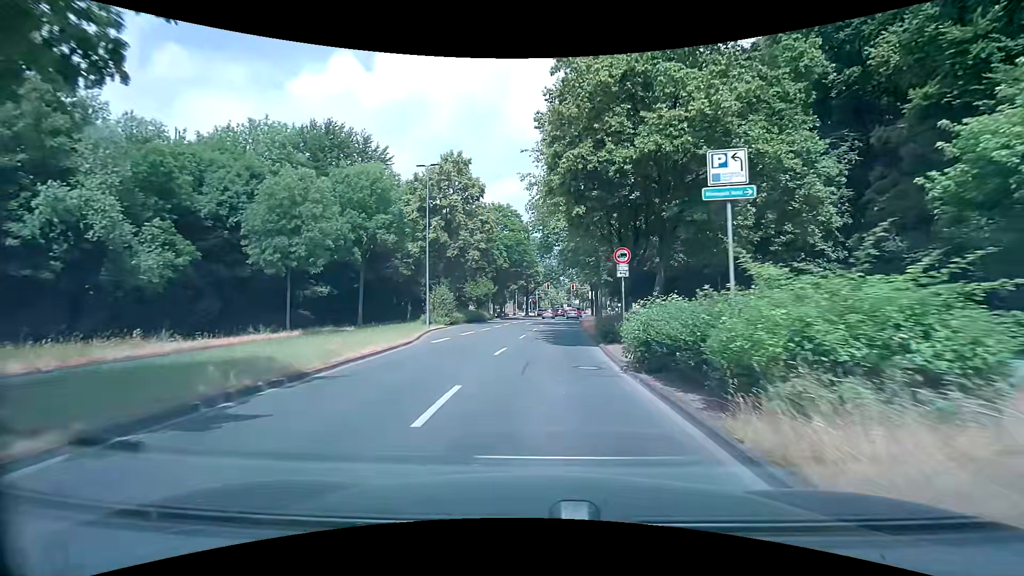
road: primary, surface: asphalt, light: Day
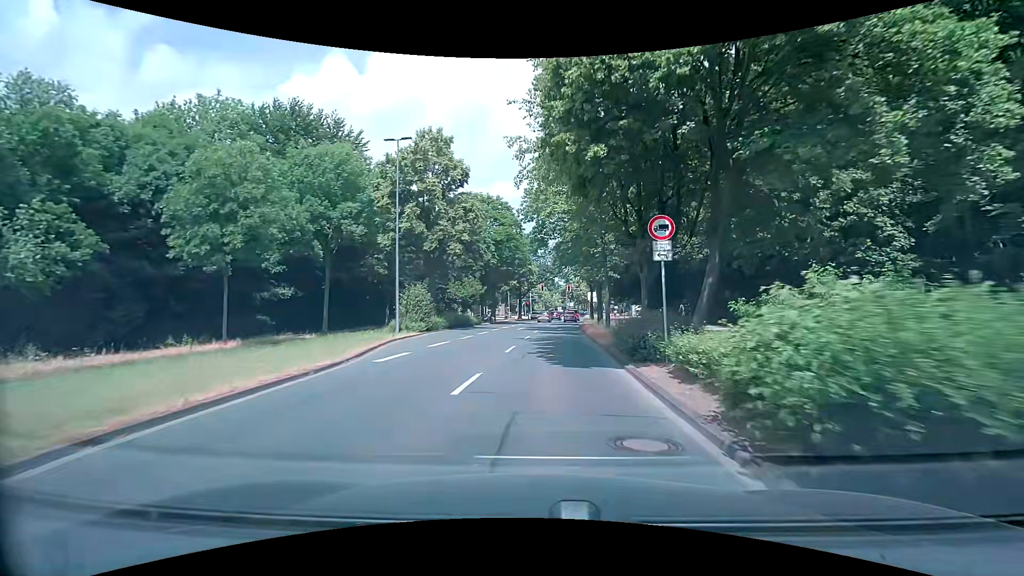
(0.0, +6.5) m; 0°
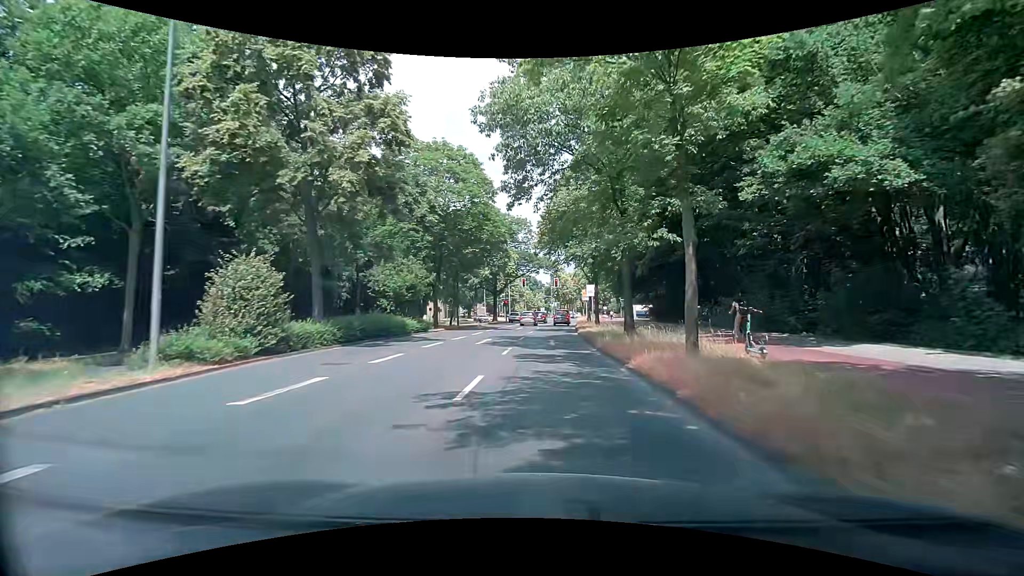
(+0.4, +18.2) m; +3°
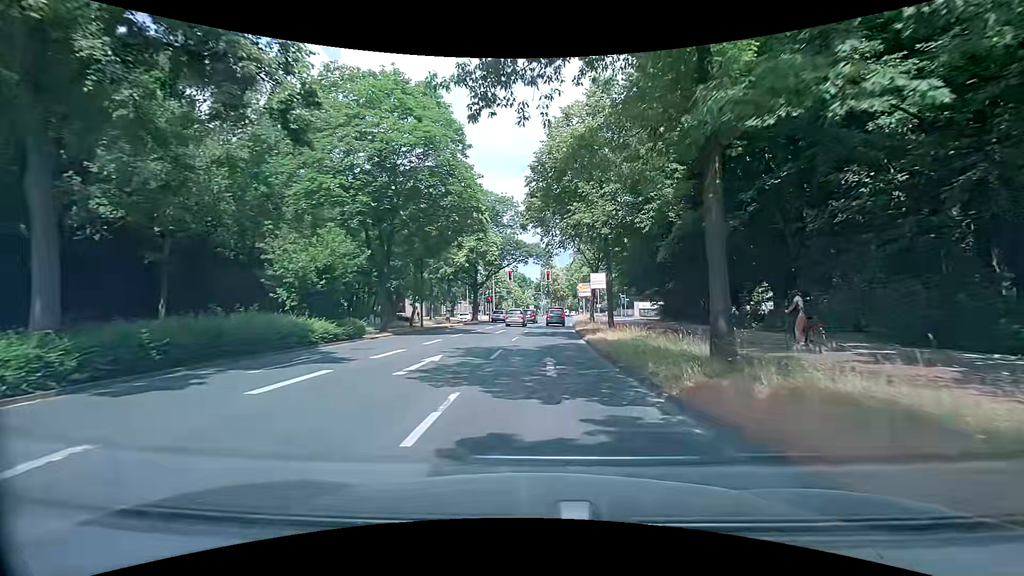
(-0.1, +11.3) m; 0°
